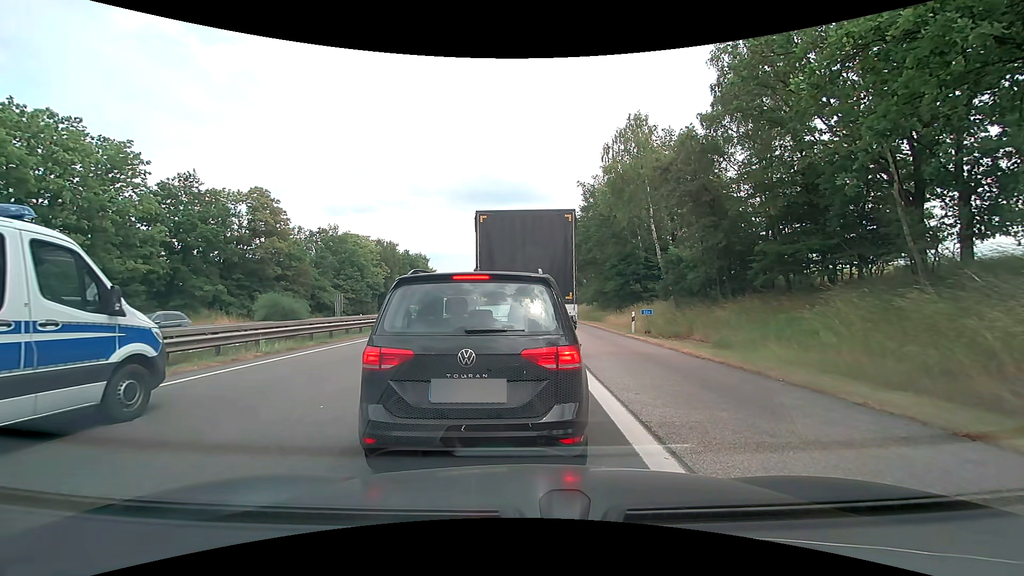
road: motorway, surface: asphalt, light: Day
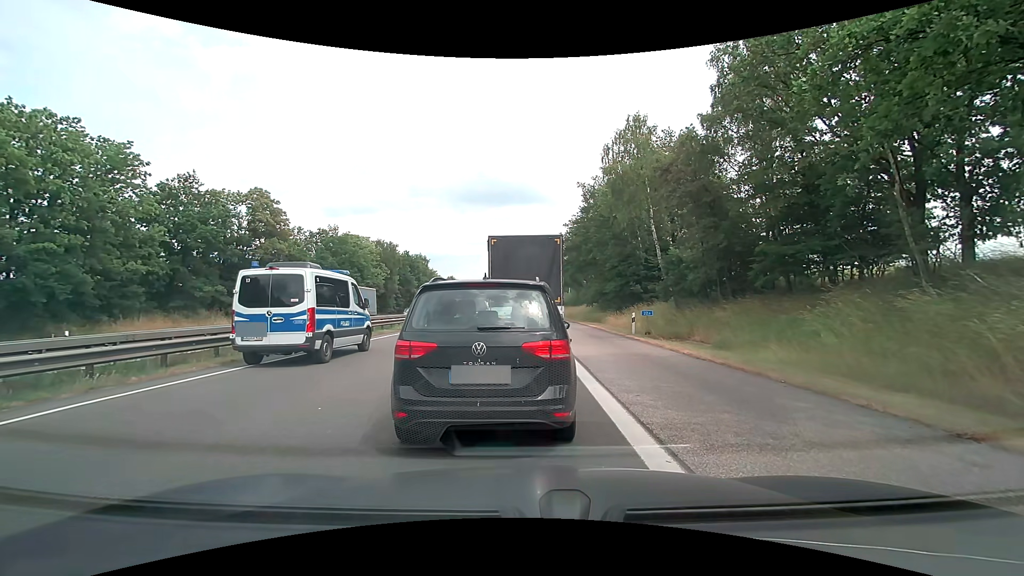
(0.0, 0.0) m; 0°
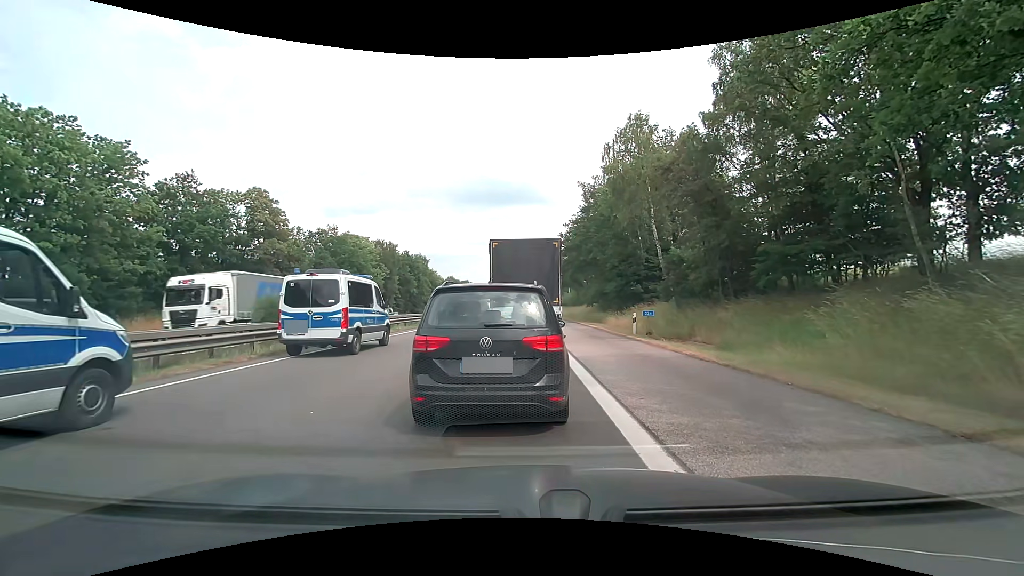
(0.0, +0.3) m; 0°
